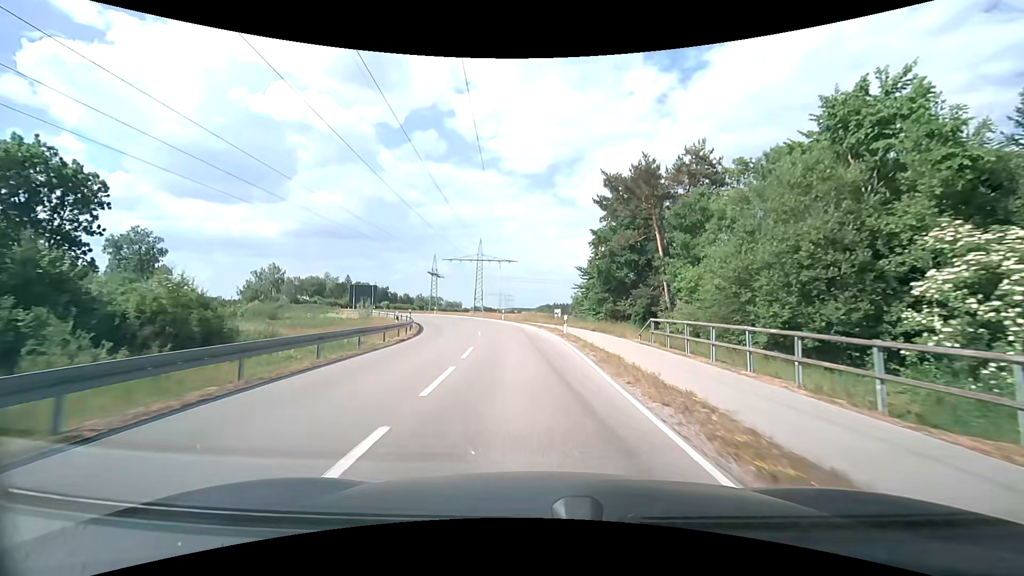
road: unclassified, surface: asphalt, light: Day
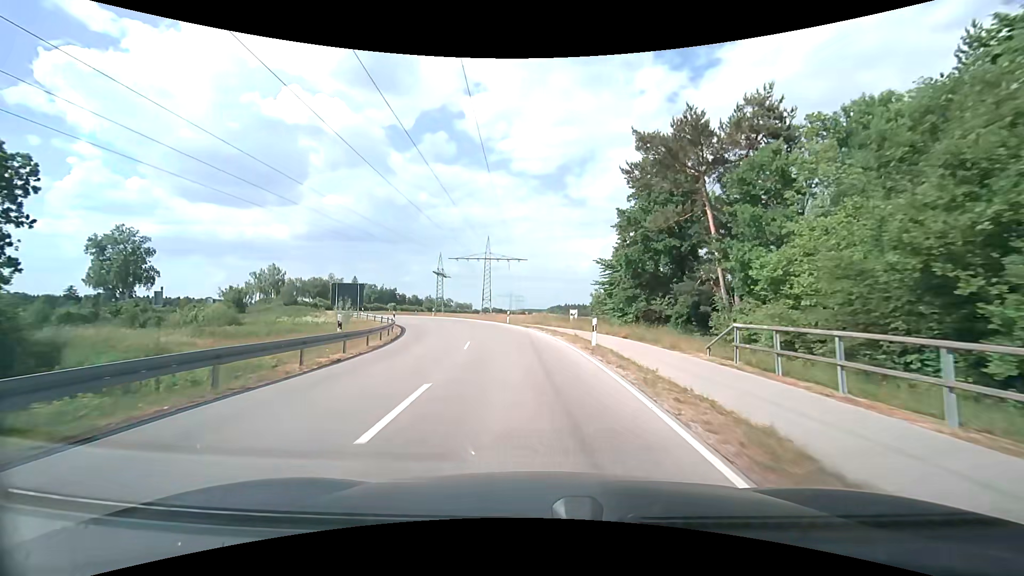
(-0.1, +8.8) m; -1°
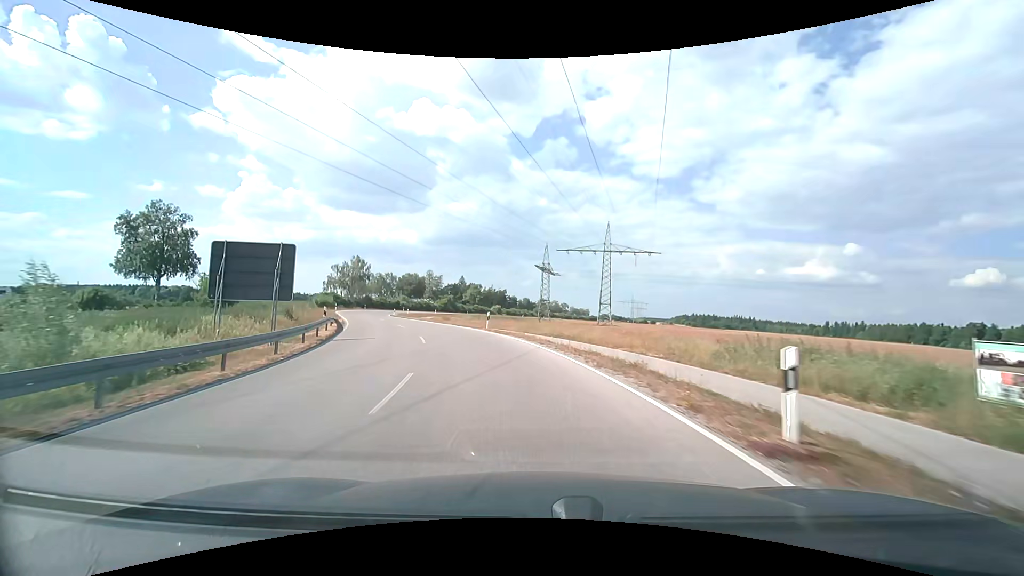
(-3.3, +35.0) m; -13°
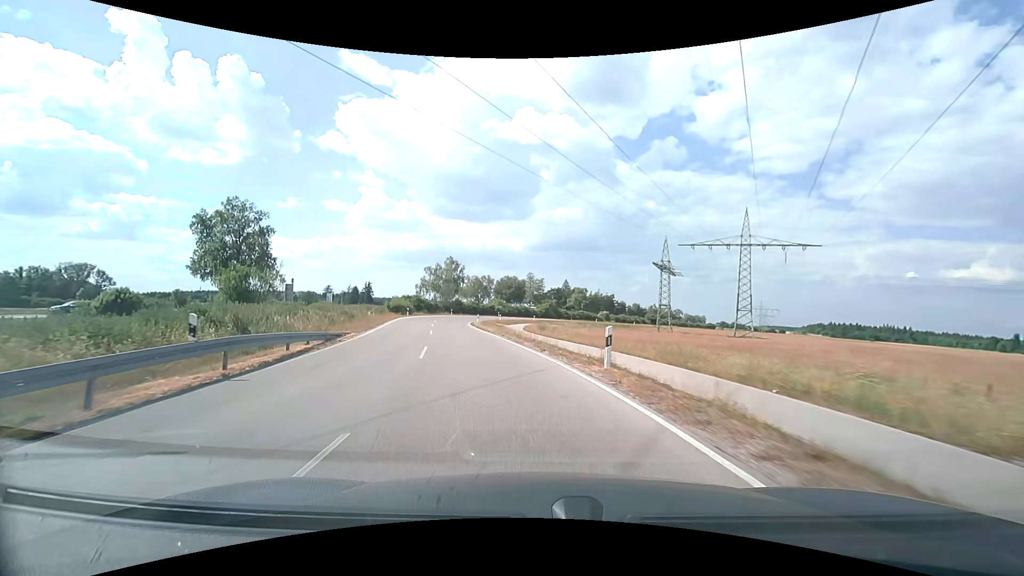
(-1.7, +17.2) m; -12°
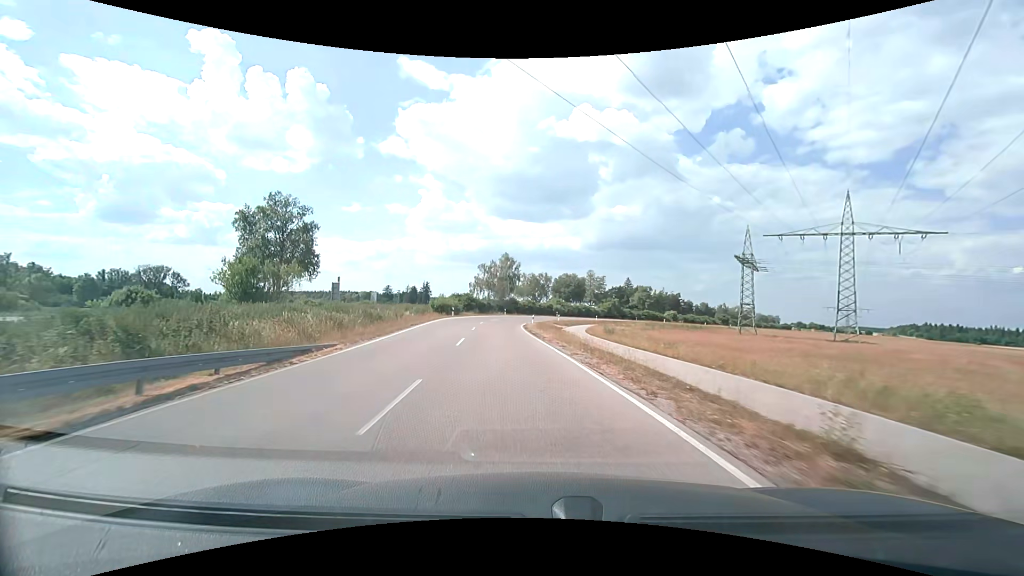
(-0.5, +8.5) m; -6°
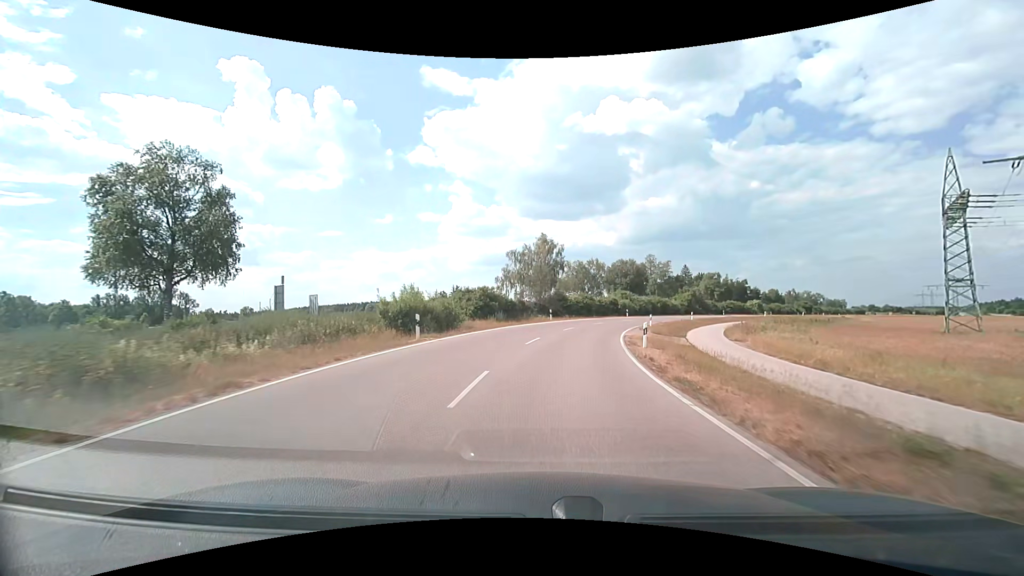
(-3.7, +34.5) m; -6°
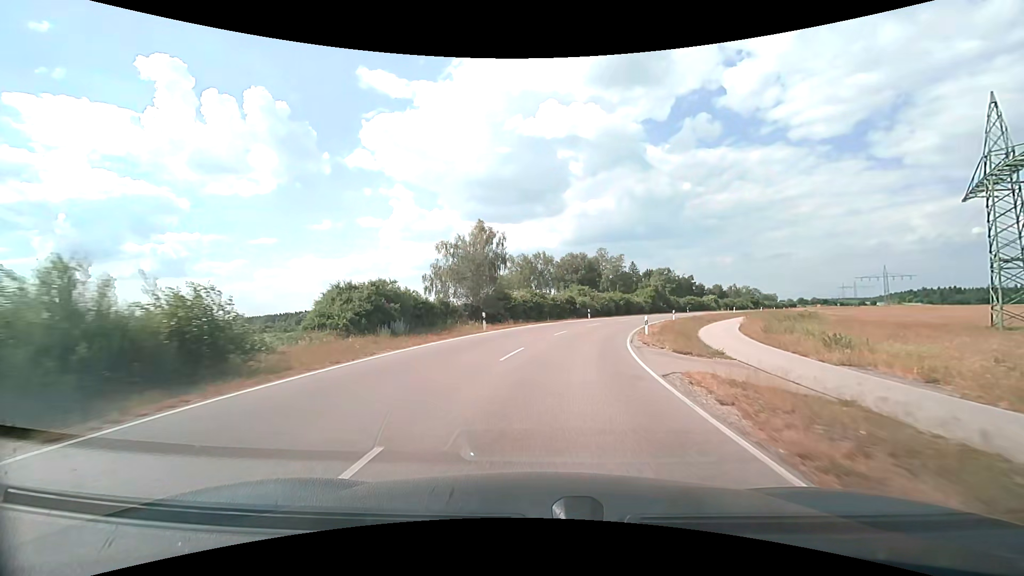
(+0.9, +17.5) m; +6°
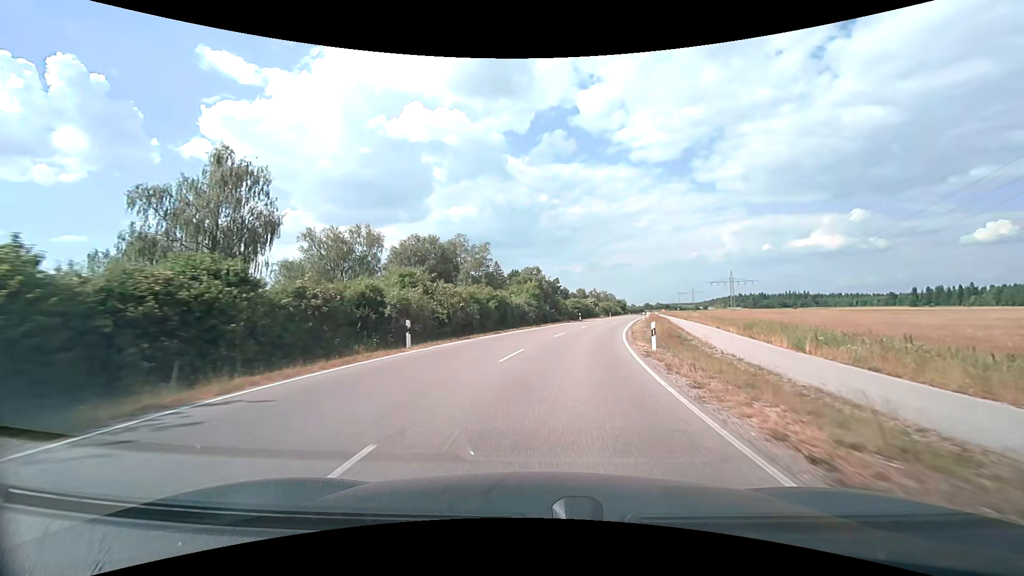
(+4.6, +34.7) m; +15°
(+1, +10) (+2, +20) (+3, +30) (+6, +40) (+8, +49) (+10, +59) (+13, +69) (+15, +78) (+17, +88) (+19, +98) m
